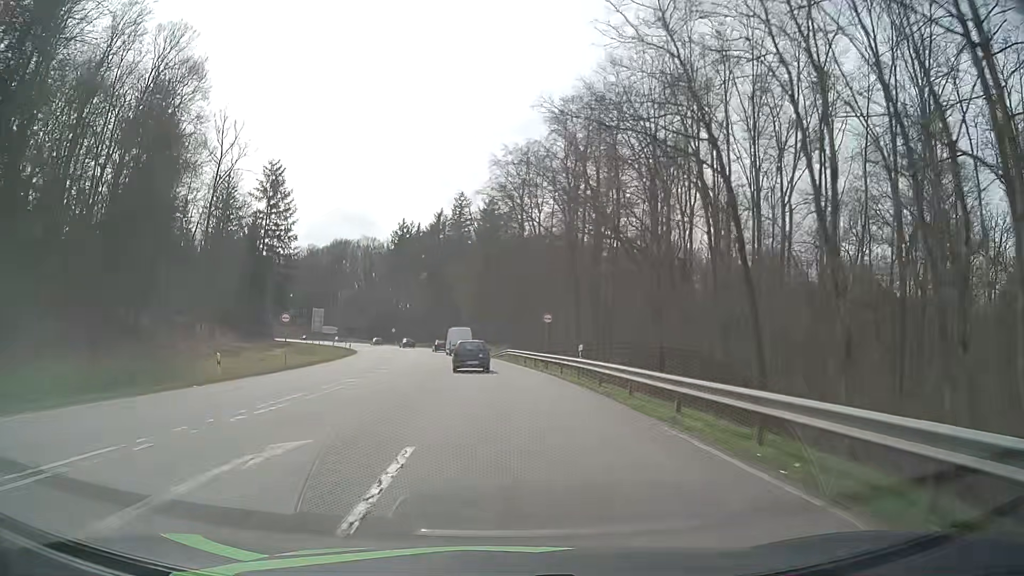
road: secondary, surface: asphalt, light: Day
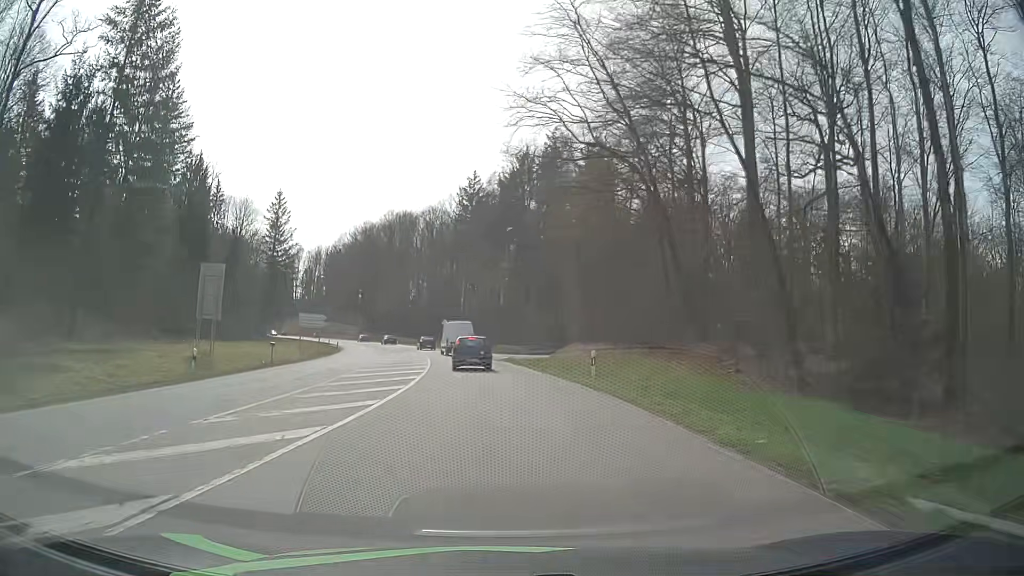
(-3.7, +54.8) m; -8°
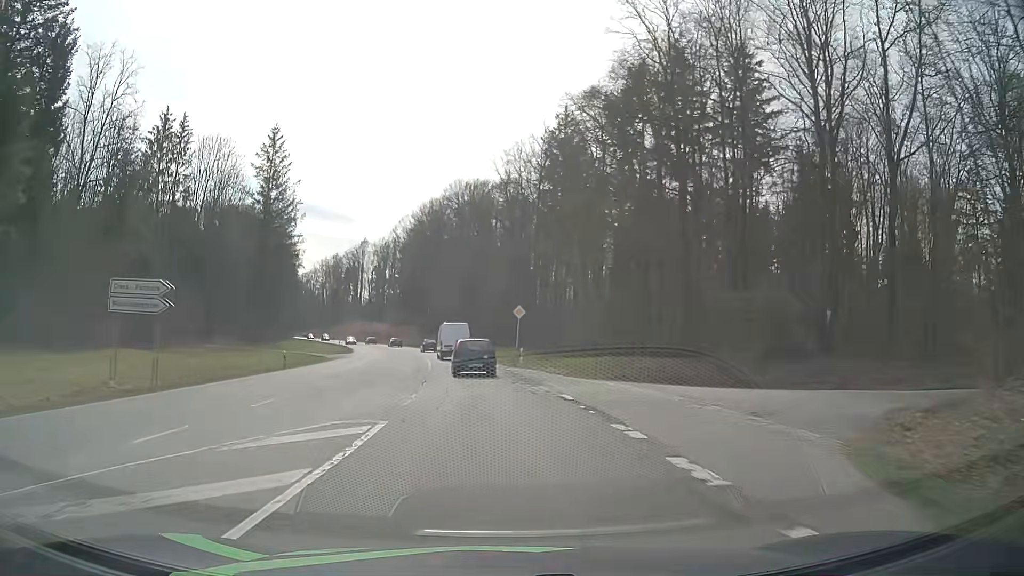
(-2.4, +40.9) m; -7°
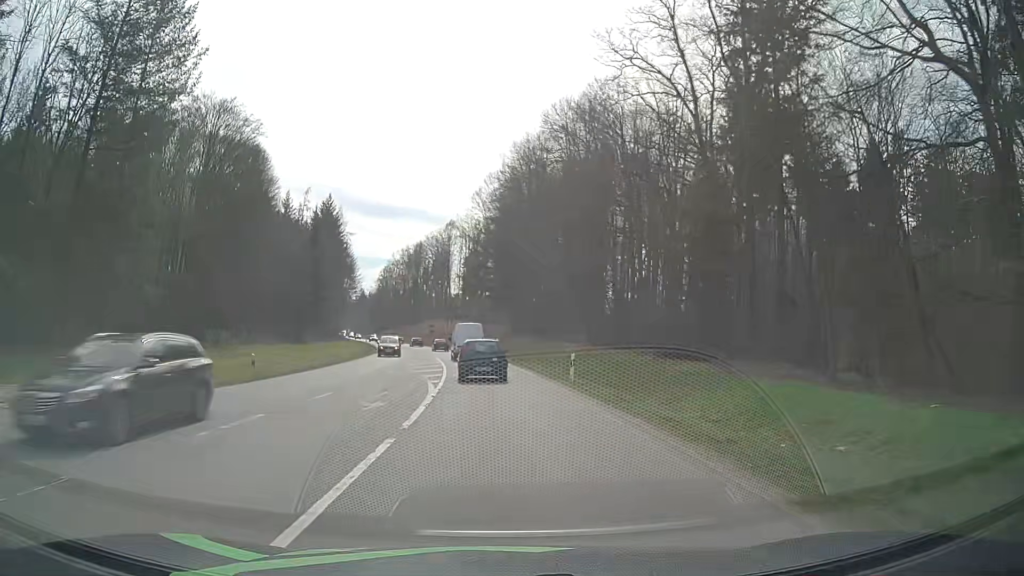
(-4.5, +50.0) m; -9°
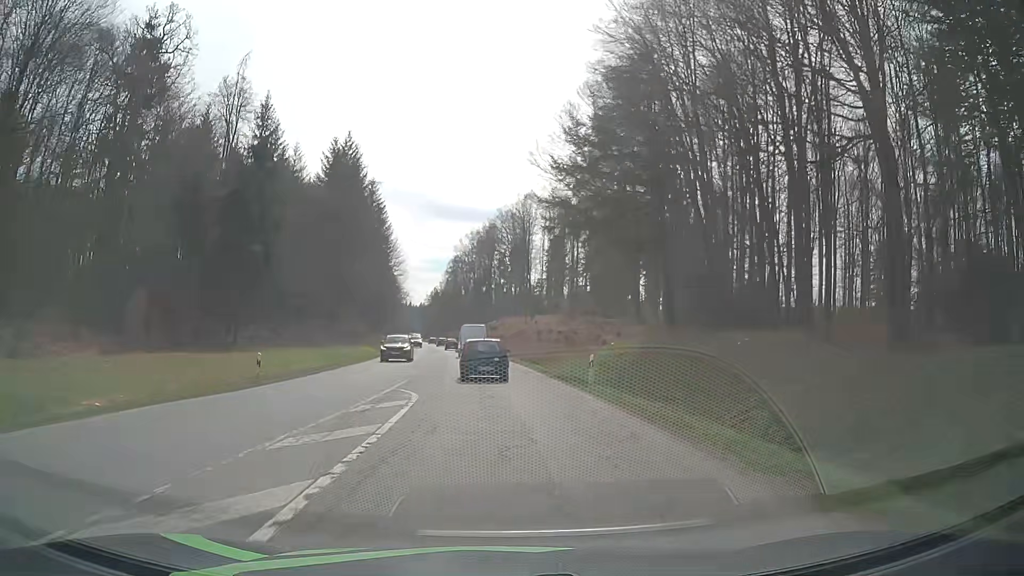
(-3.1, +49.5) m; -7°
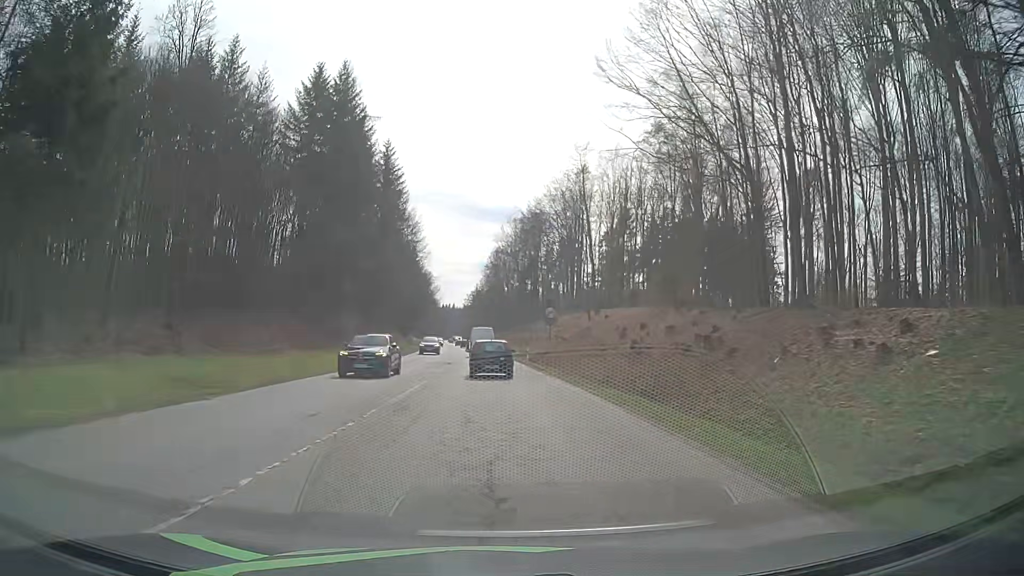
(-1.0, +29.2) m; -4°
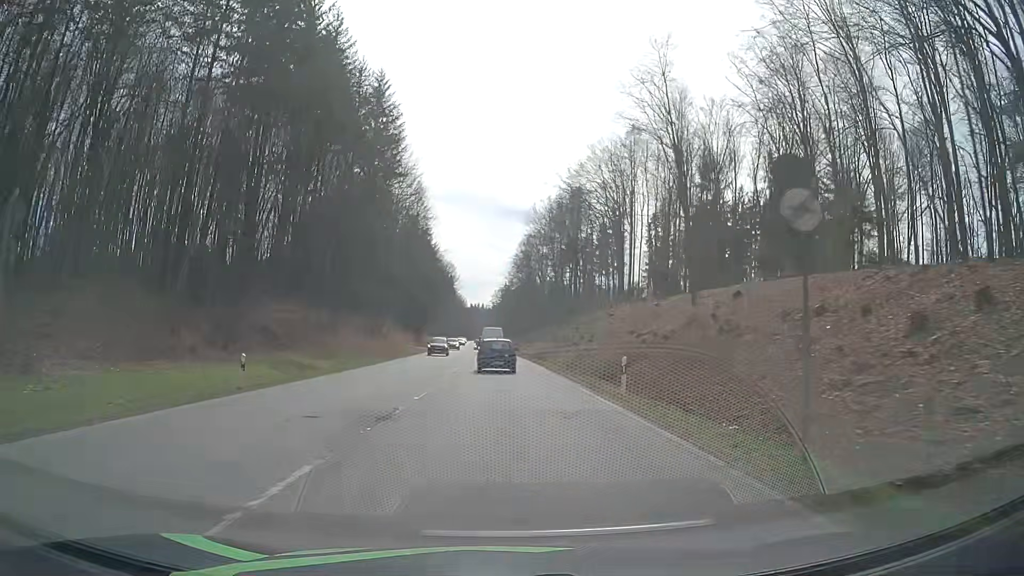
(-0.8, +29.8) m; -3°
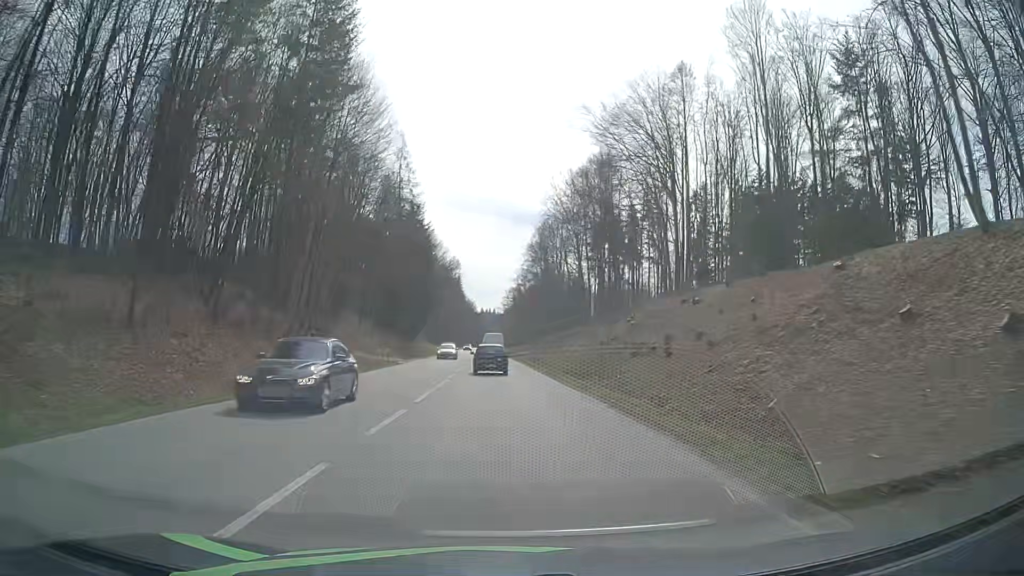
(-0.2, +30.9) m; -1°
(0, +10) (0, +20) (0, +30) (0, +40) (-1, +50) (-1, +60) (-1, +70) (-2, +80) (-2, +90) (-2, +100) m
